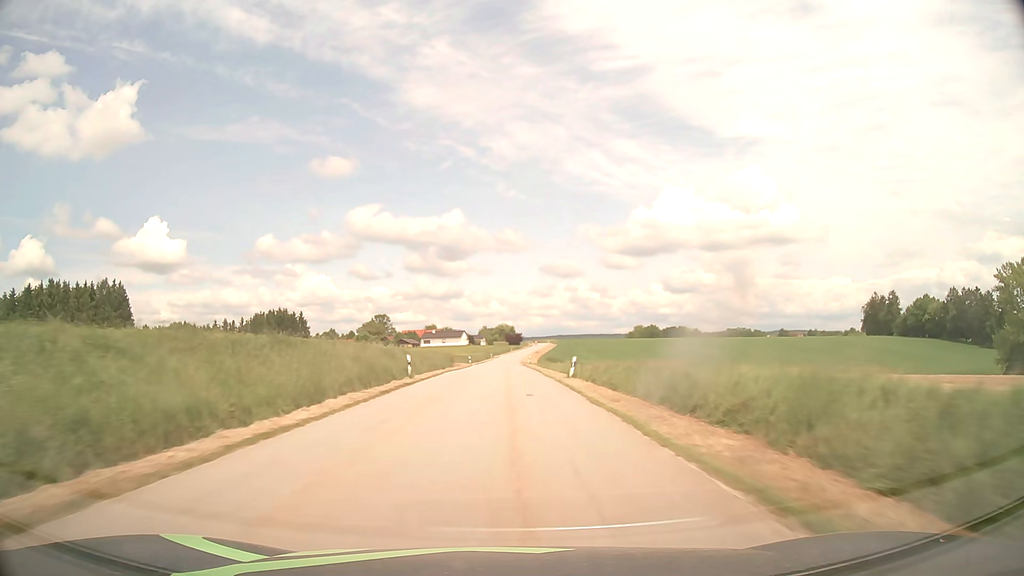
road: tertiary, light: Day
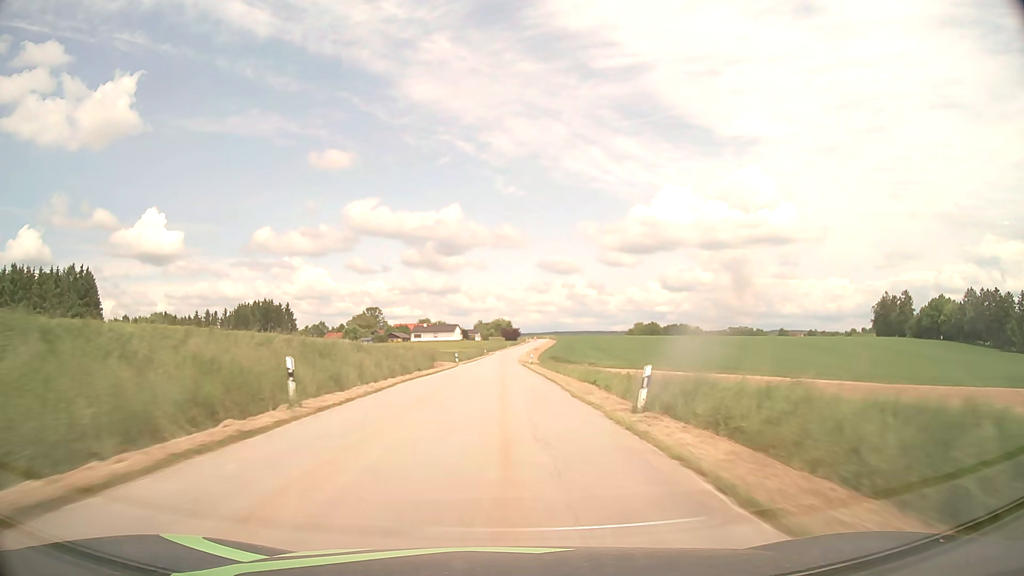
(0.0, +15.5) m; 0°
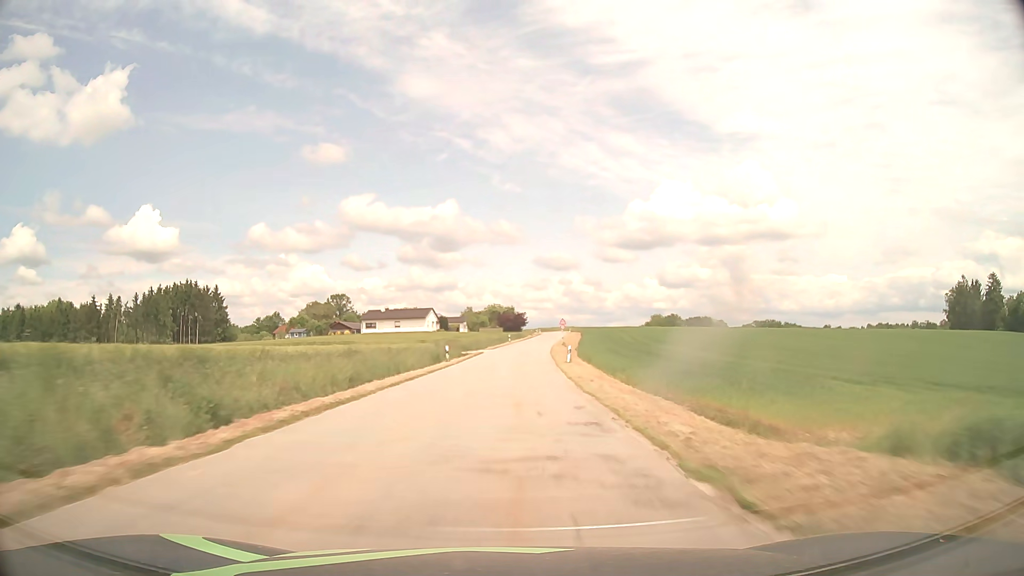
(-0.3, +74.5) m; 0°
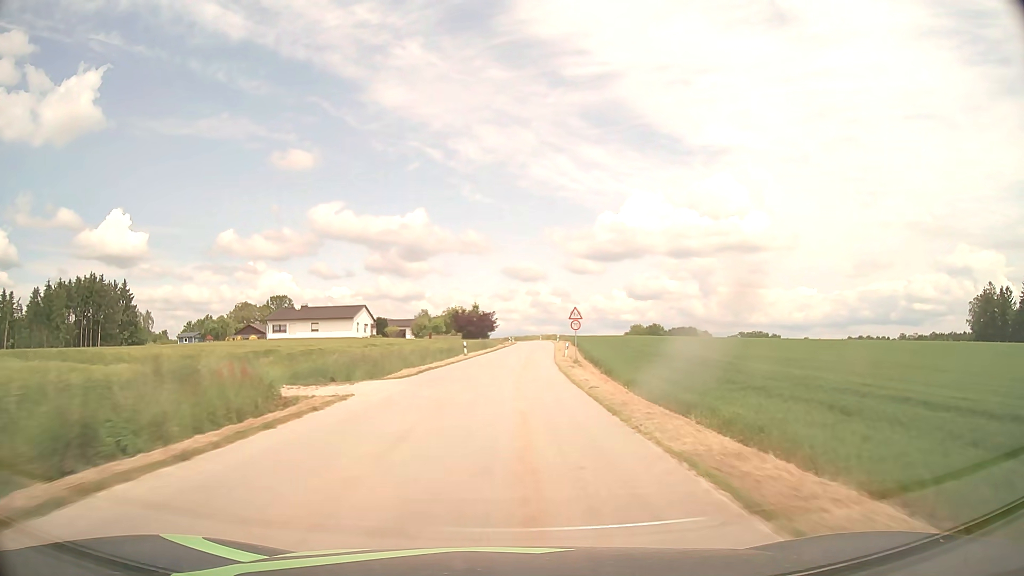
(+1.3, +41.6) m; +3°
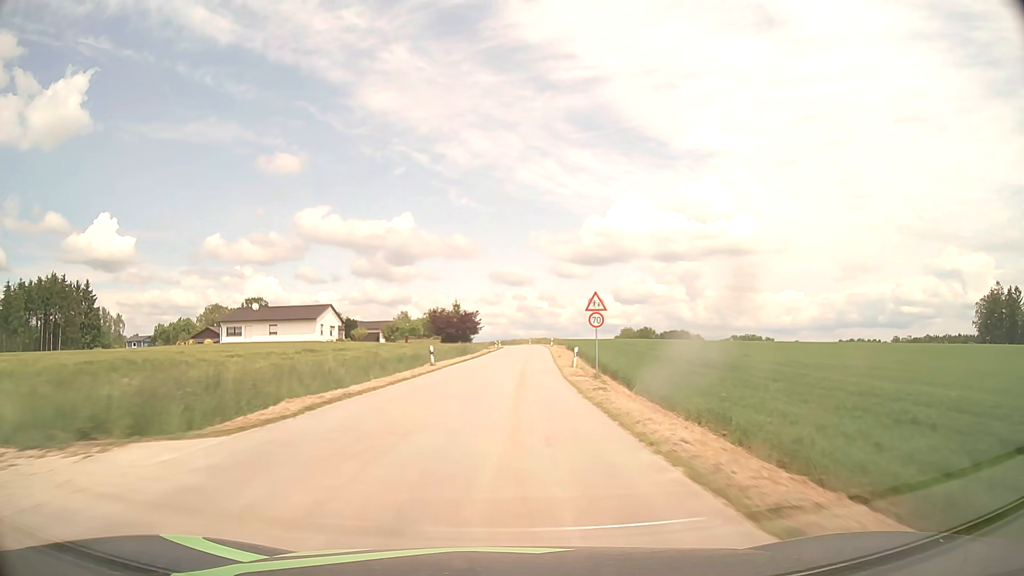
(+0.2, +13.3) m; +1°
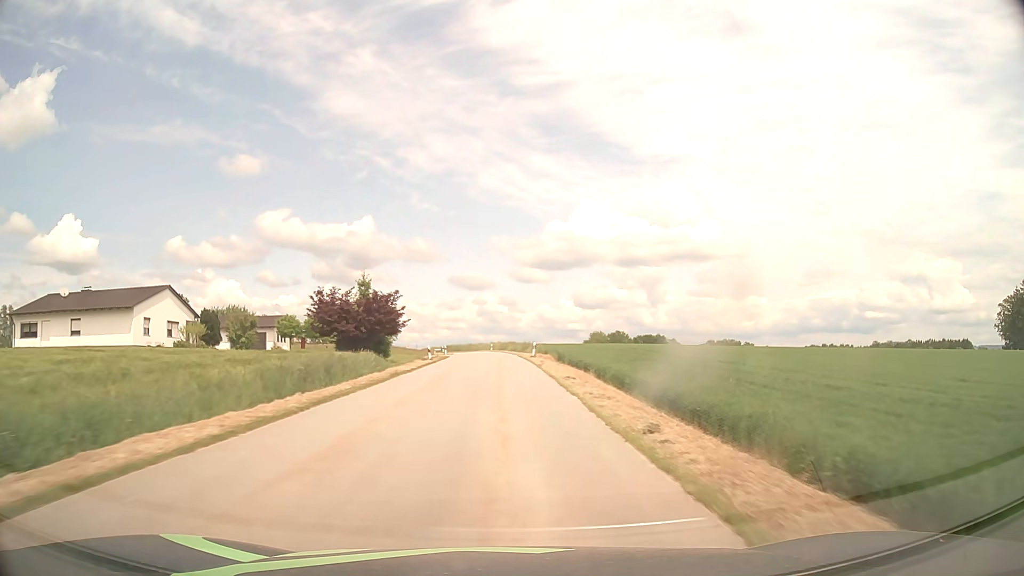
(+1.1, +38.0) m; +3°
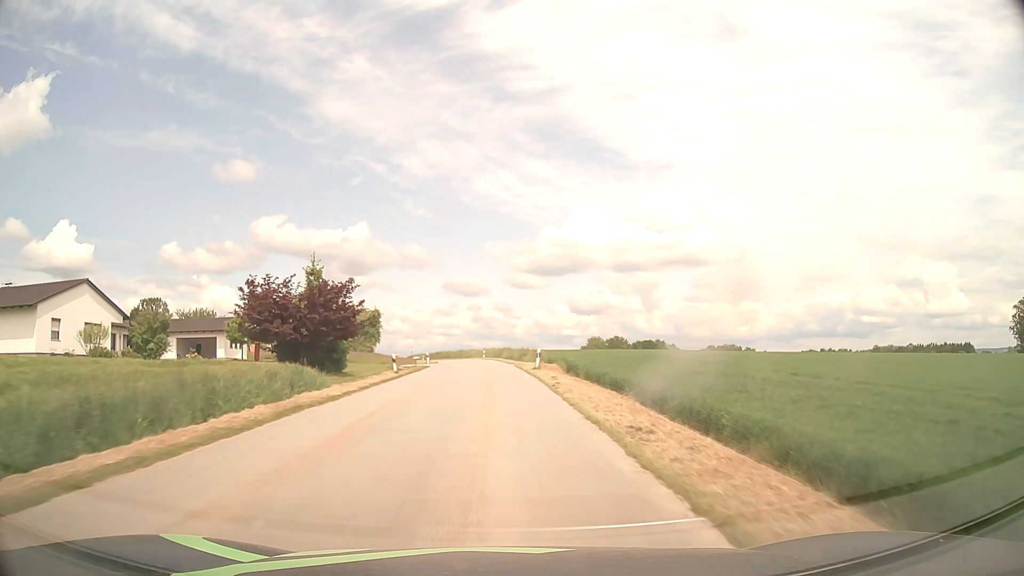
(+0.1, +12.1) m; +1°
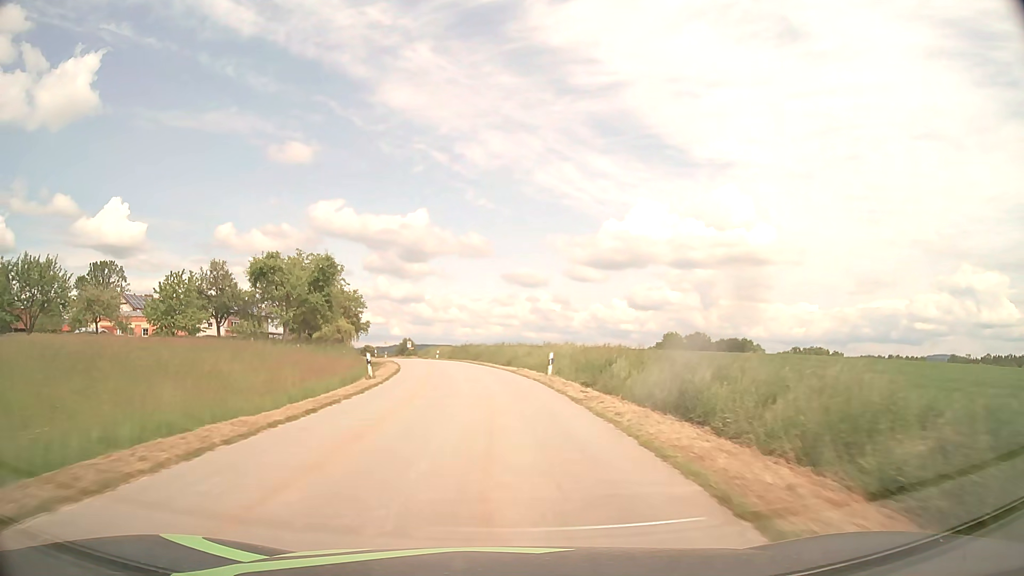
(-2.0, +57.0) m; -5°
(0, +10) (-1, +20) (-1, +30) (-3, +40) (-4, +50) (-6, +60) (-8, +69) (-11, +79) (-14, +88) (-18, +98) m
